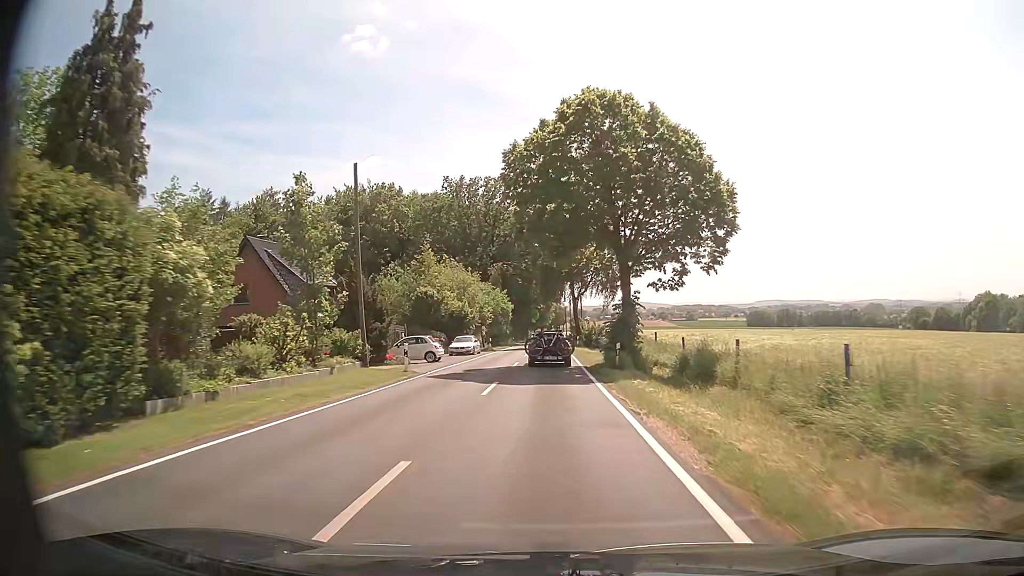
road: tertiary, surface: asphalt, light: Day
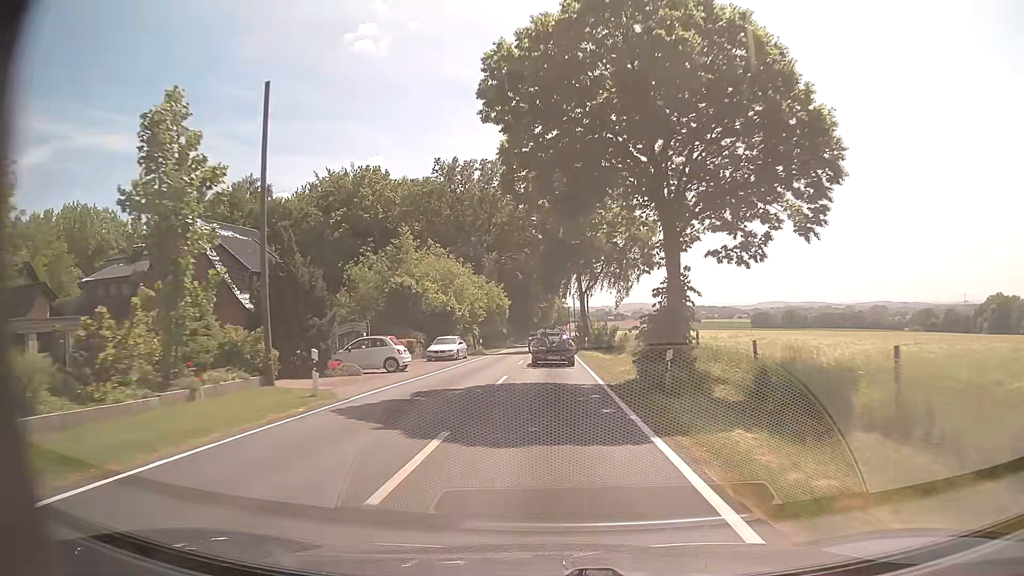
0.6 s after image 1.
(0.0, +9.7) m; 0°
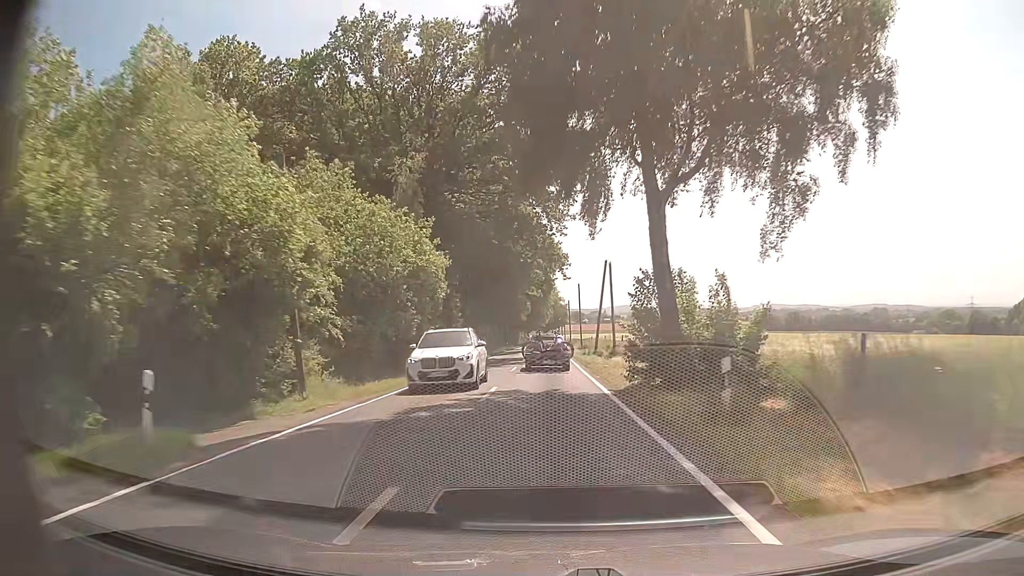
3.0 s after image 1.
(+0.3, +39.4) m; +1°
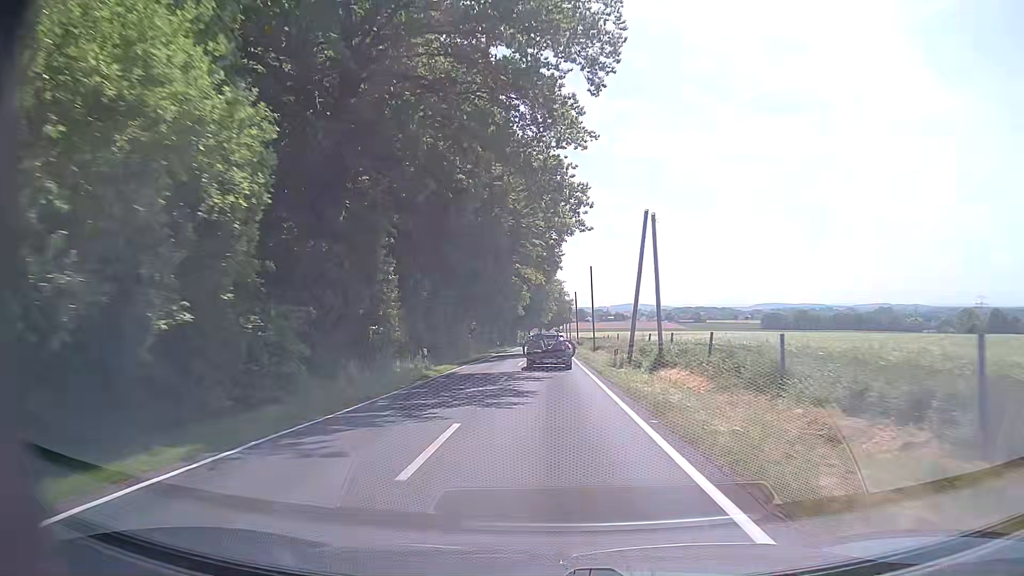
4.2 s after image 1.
(0.0, +19.7) m; 0°
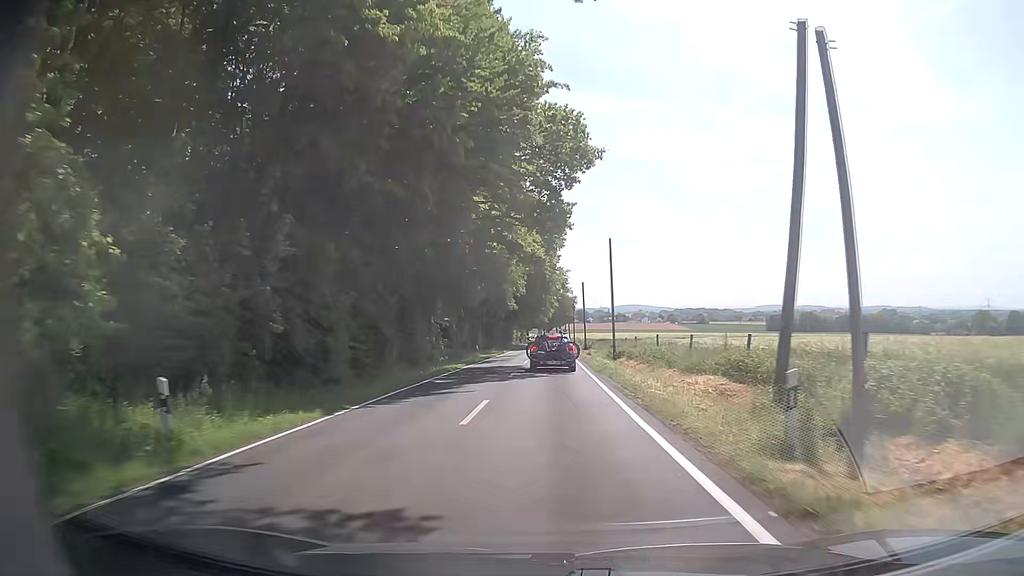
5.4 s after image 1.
(0.0, +19.8) m; 0°
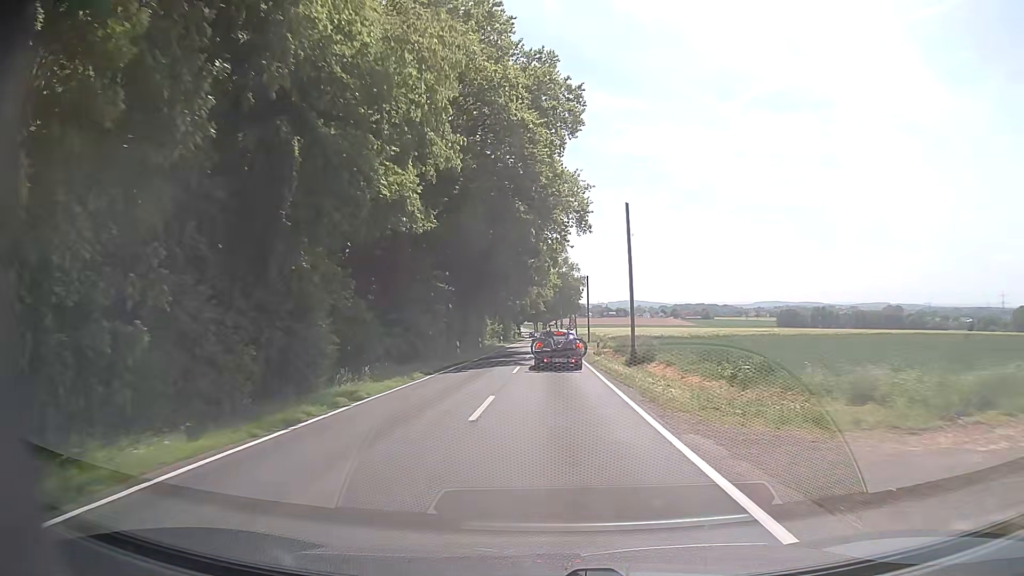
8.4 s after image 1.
(0.0, +47.9) m; 0°
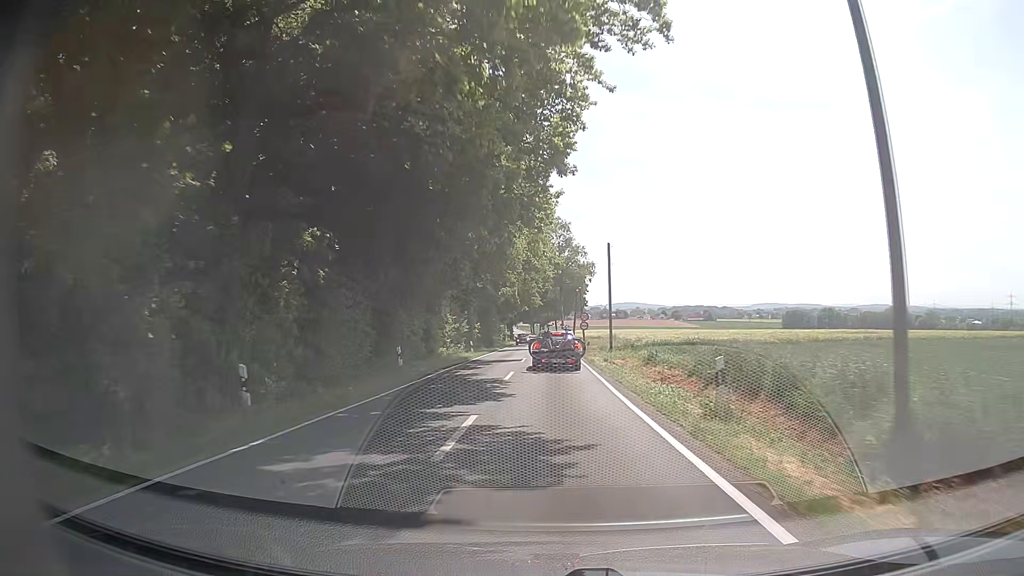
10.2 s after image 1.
(0.0, +27.1) m; 0°
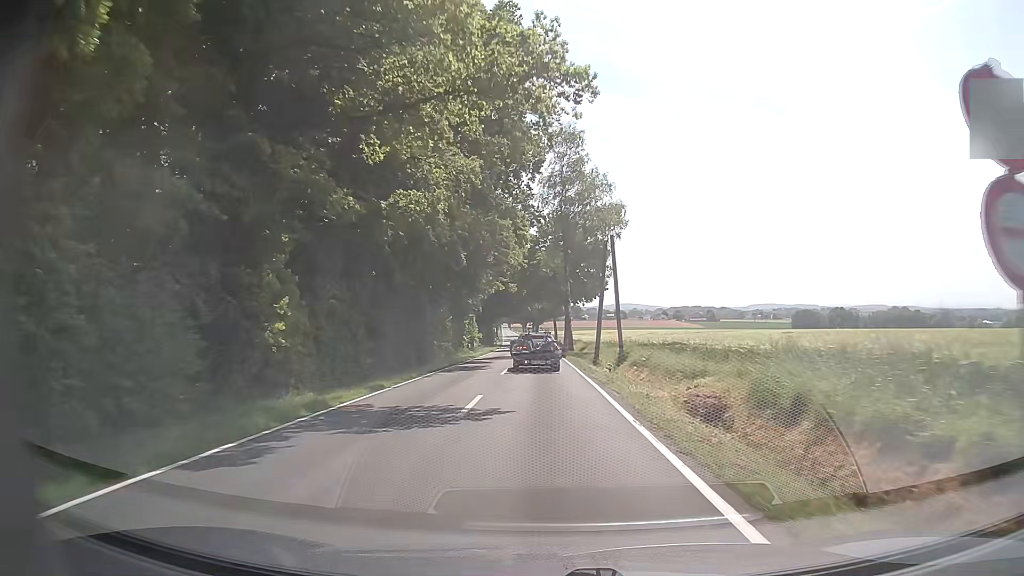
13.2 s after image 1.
(+0.6, +44.0) m; +1°
(0, +10) (0, +20) (0, +30) (-1, +40) (-1, +50) (-2, +60) (-2, +70) (-3, +80) (-4, +90) (-5, +100) m
